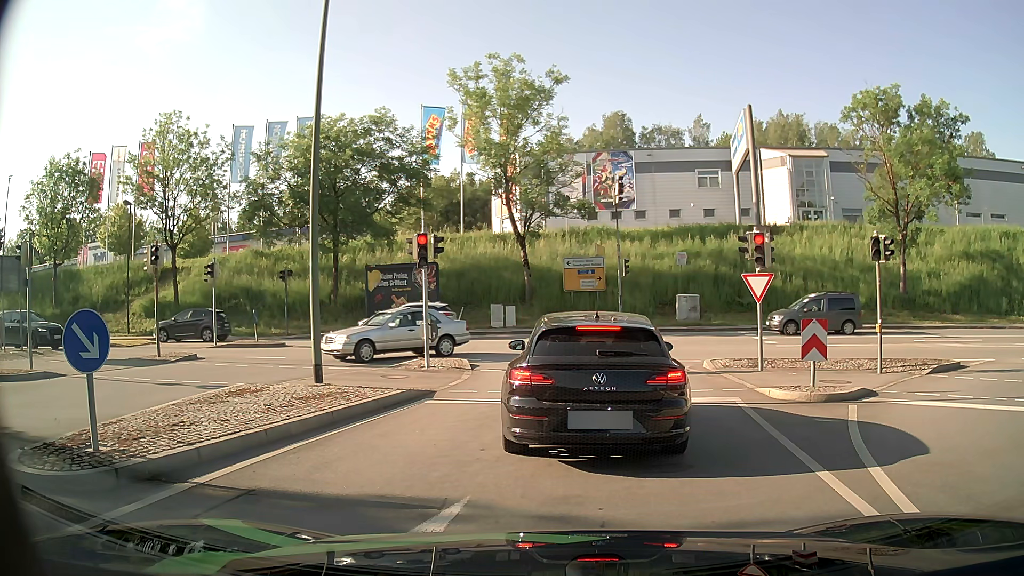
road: primary_link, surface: asphalt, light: Day
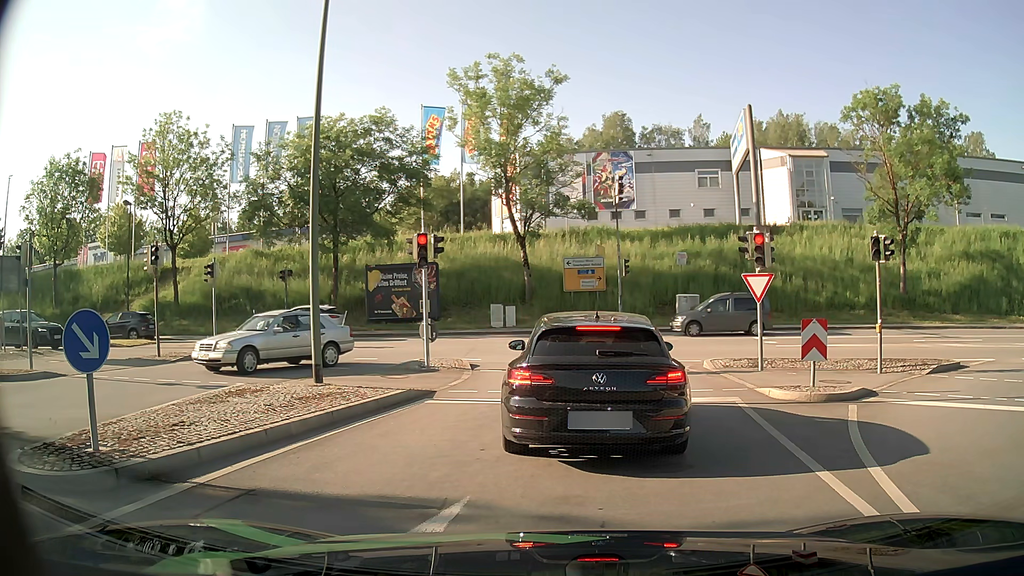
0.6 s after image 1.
(0.0, 0.0) m; 0°
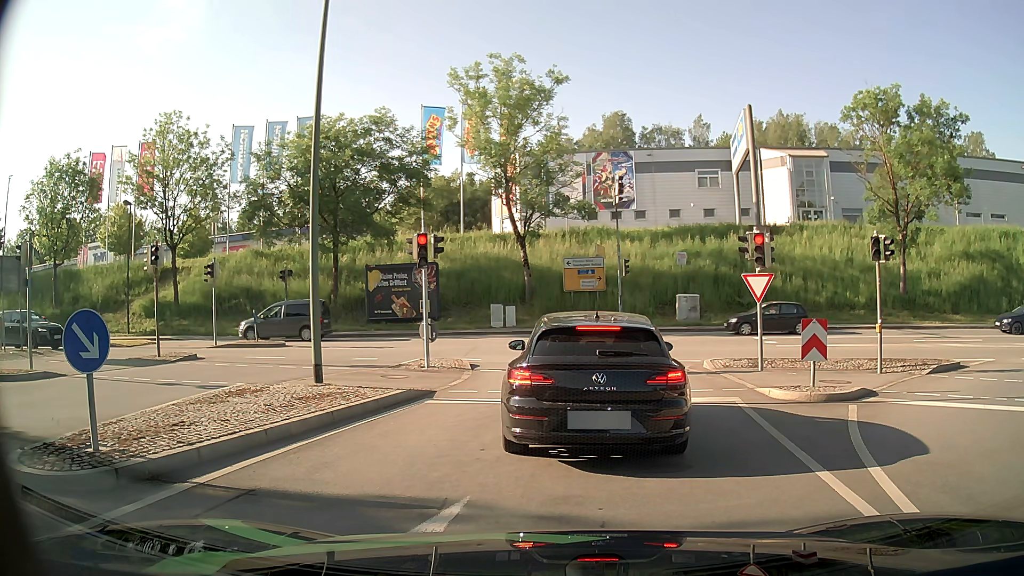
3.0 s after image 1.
(0.0, 0.0) m; 0°
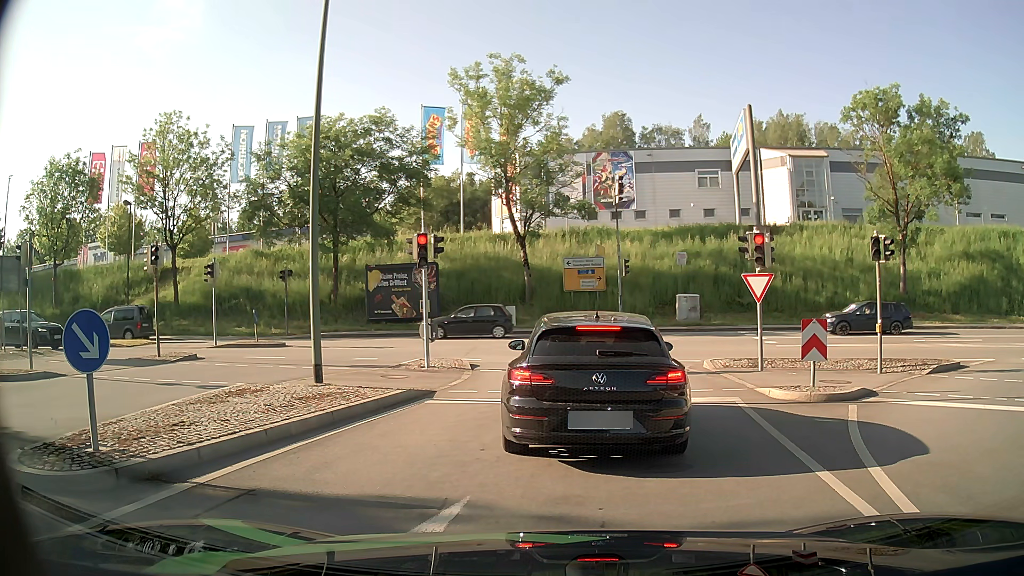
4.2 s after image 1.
(0.0, 0.0) m; 0°
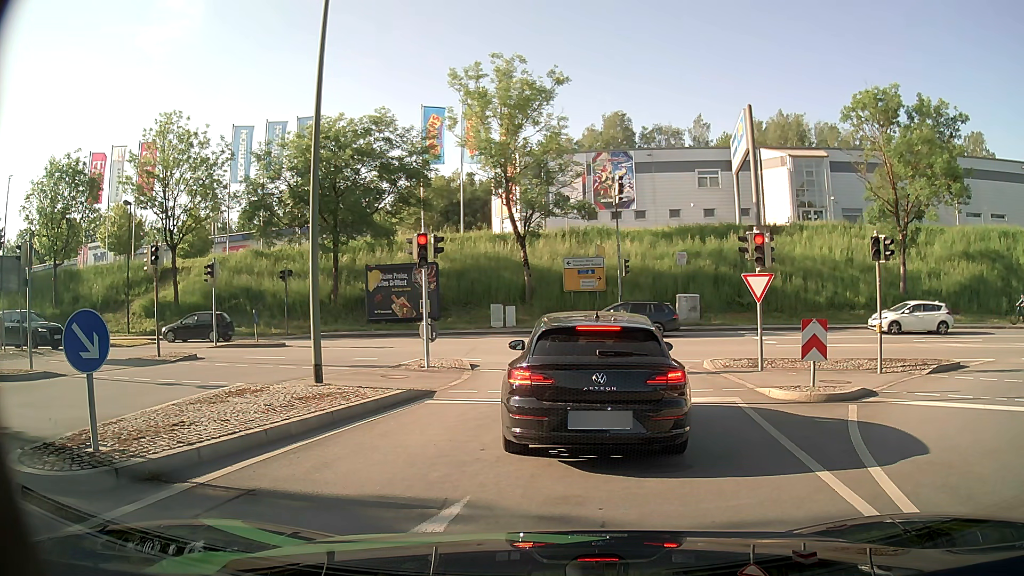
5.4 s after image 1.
(0.0, 0.0) m; 0°
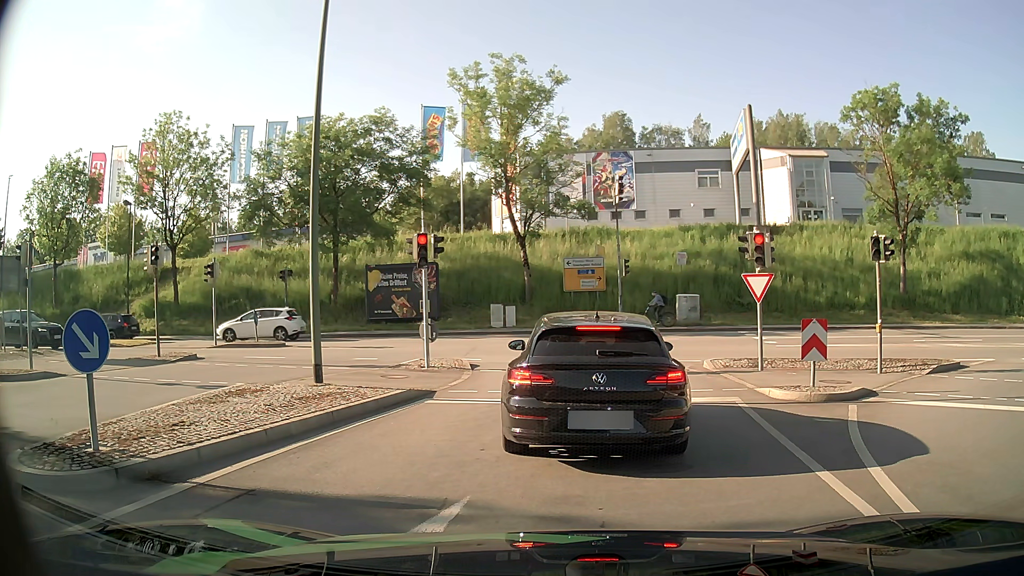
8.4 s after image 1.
(0.0, 0.0) m; 0°
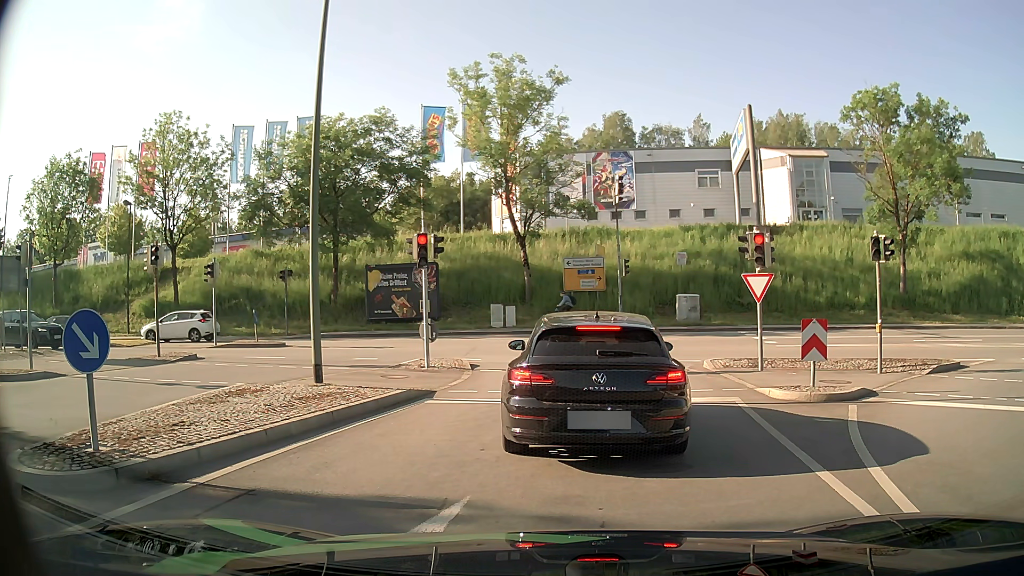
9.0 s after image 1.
(0.0, 0.0) m; 0°
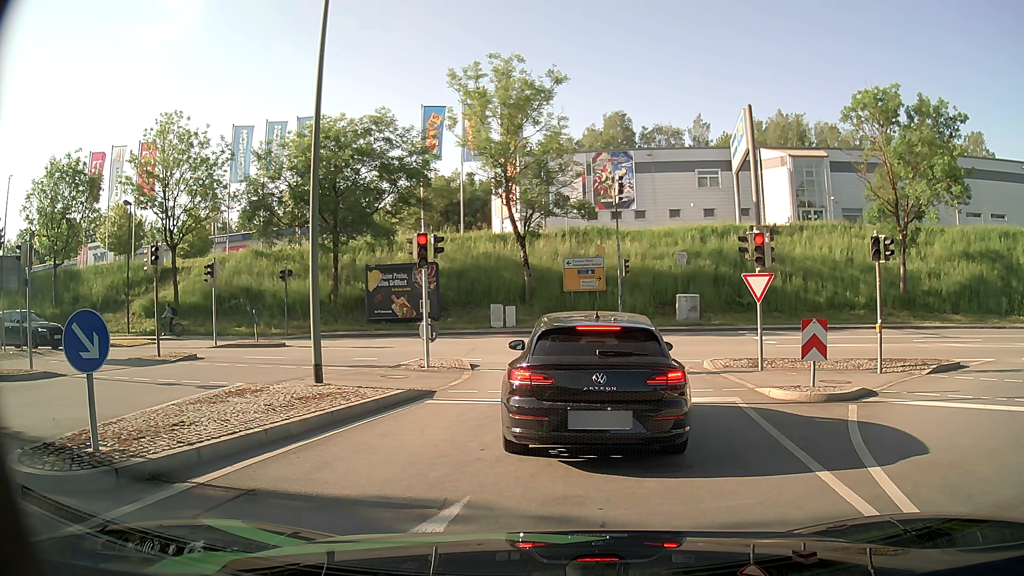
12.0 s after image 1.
(0.0, 0.0) m; 0°
